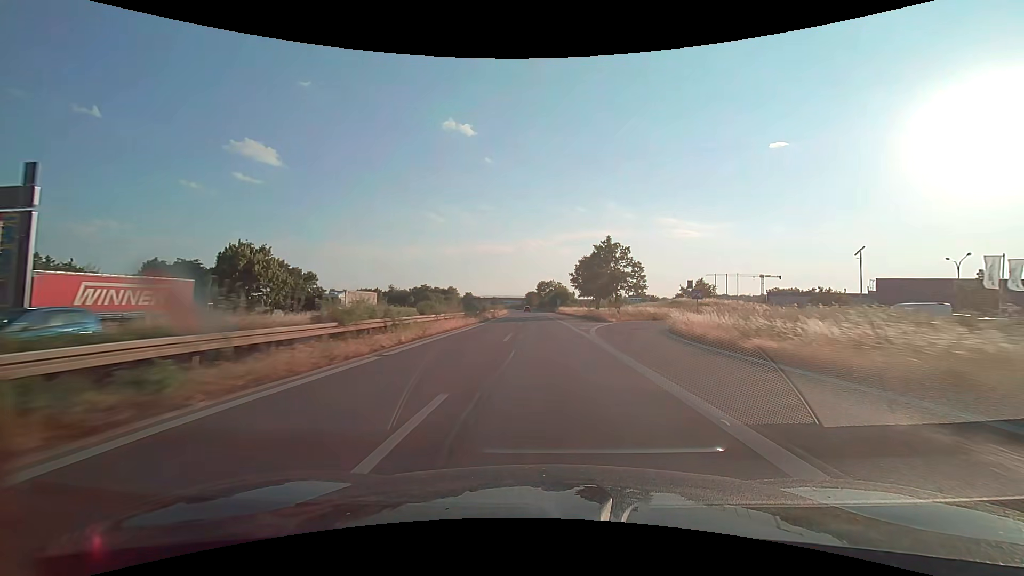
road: trunk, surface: asphalt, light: Day
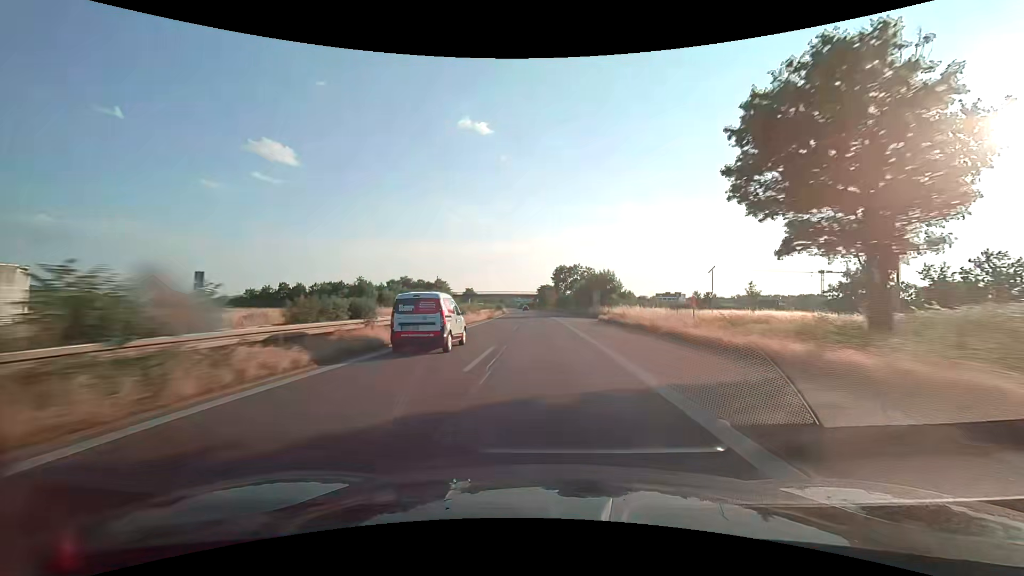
(-0.9, +63.2) m; -2°
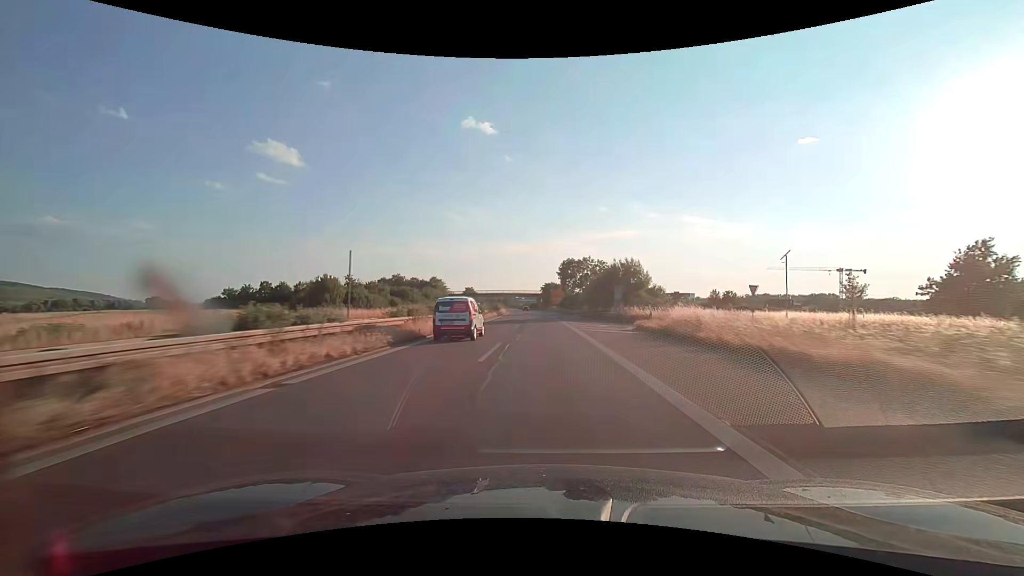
(-0.1, +15.8) m; -1°
